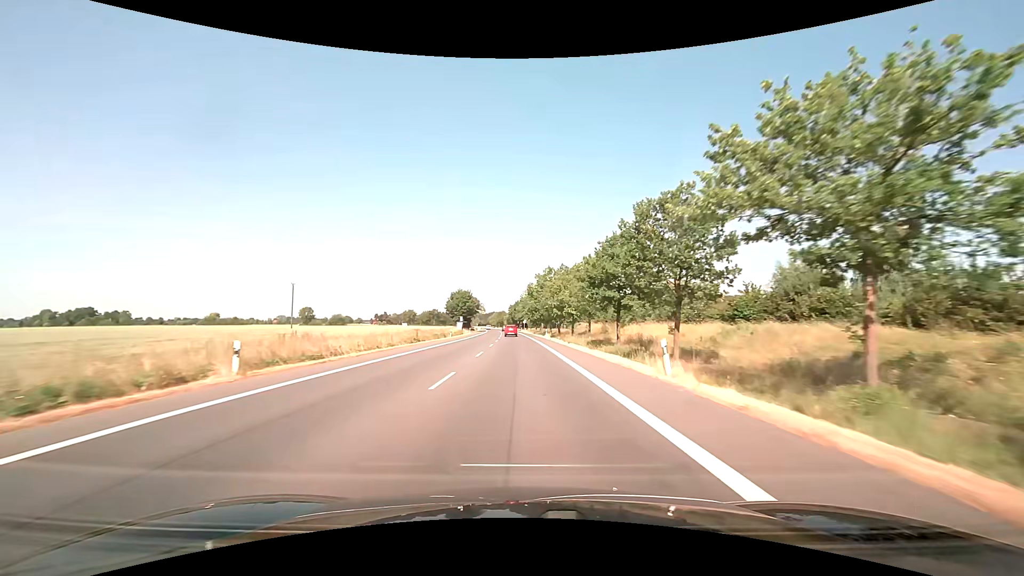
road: primary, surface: asphalt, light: Day
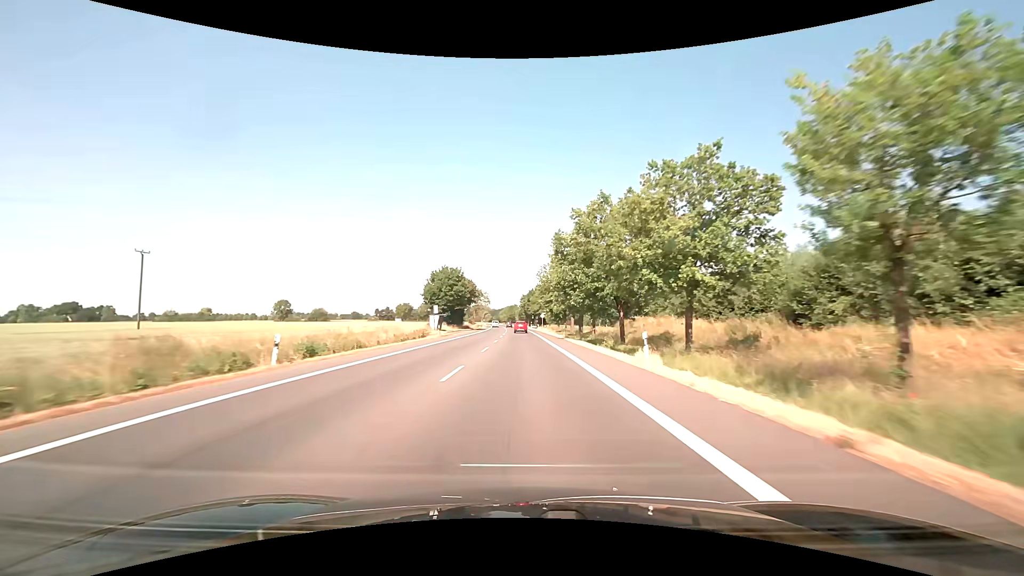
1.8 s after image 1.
(-0.6, +47.5) m; -2°
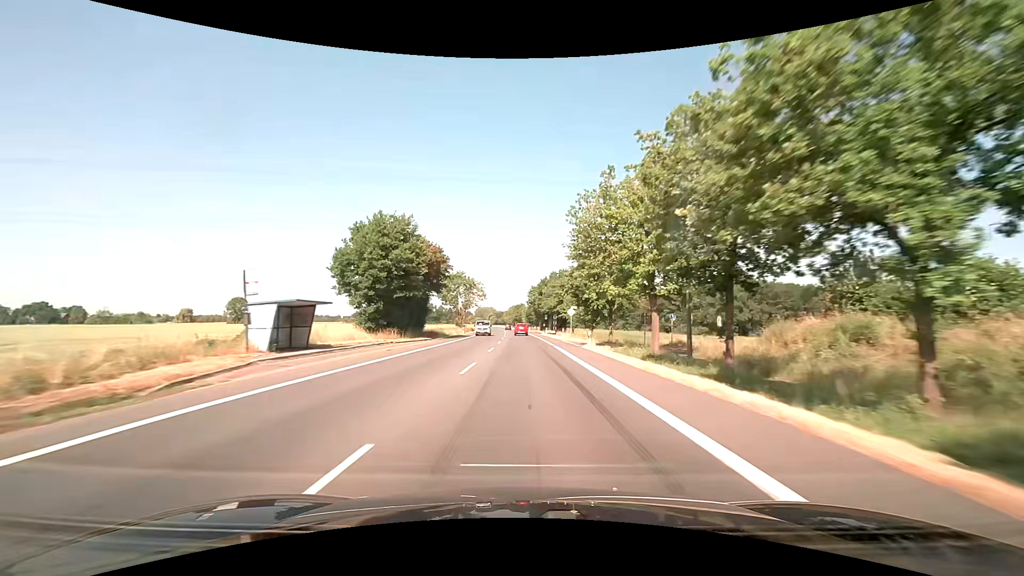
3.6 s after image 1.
(-0.4, +45.8) m; -1°
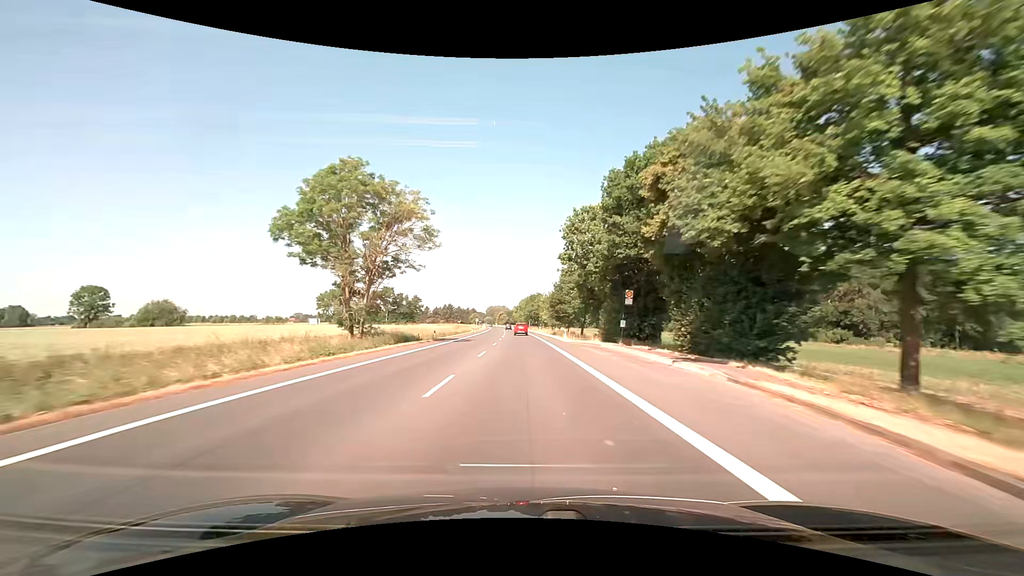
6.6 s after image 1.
(-0.9, +76.7) m; -2°
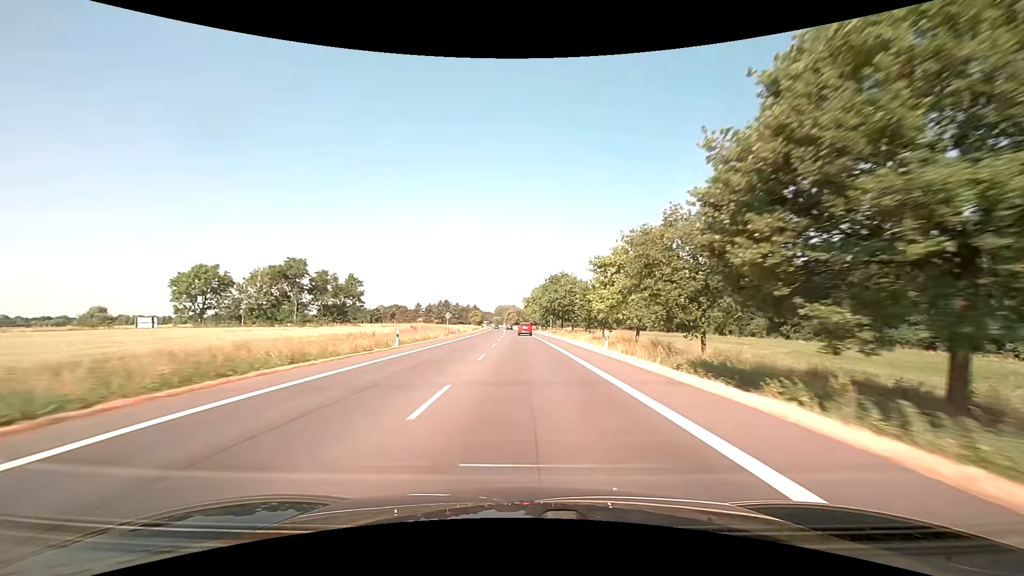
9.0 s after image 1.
(-0.8, +62.4) m; -1°
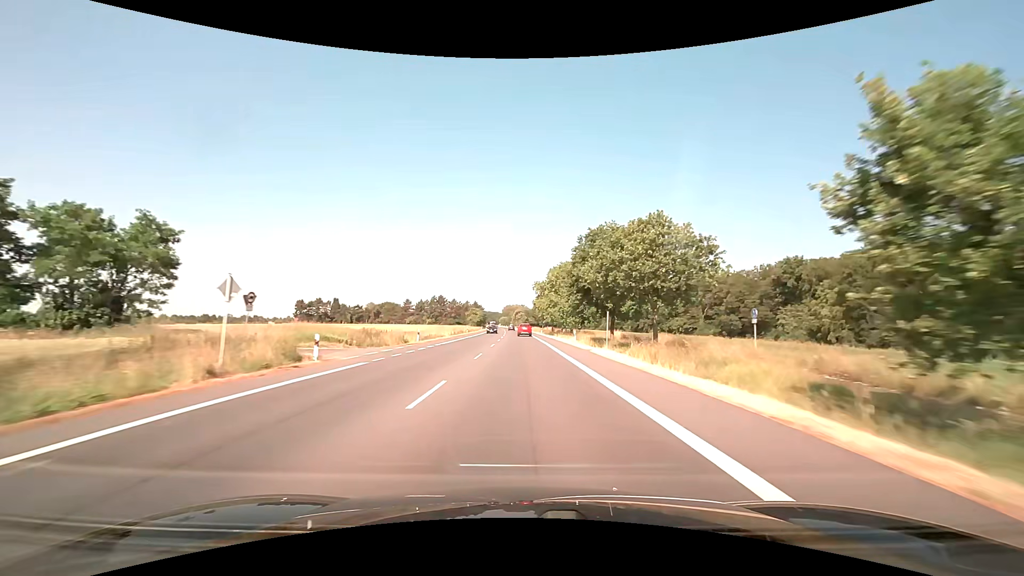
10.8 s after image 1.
(-0.4, +47.1) m; -1°
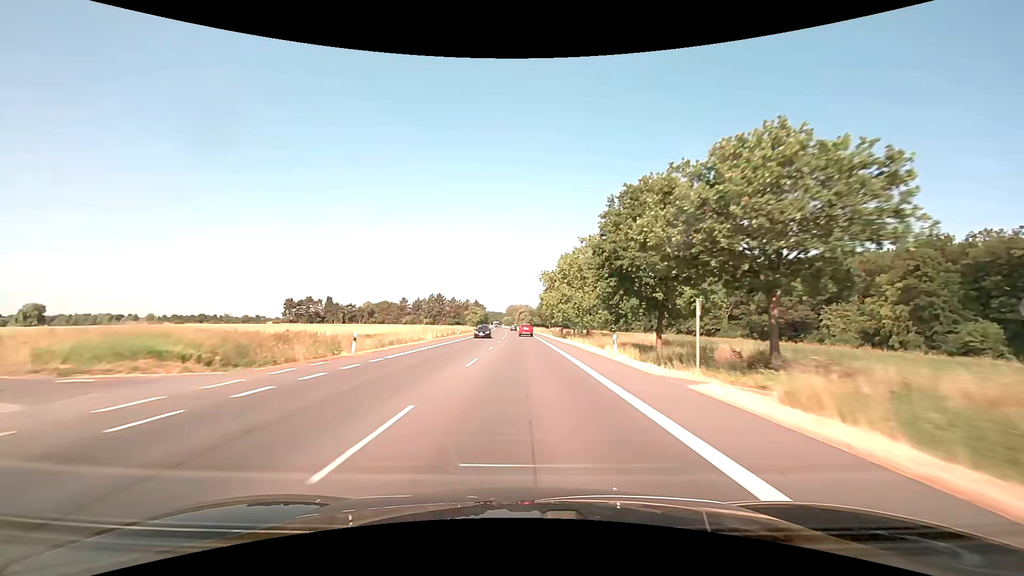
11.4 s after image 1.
(-0.1, +15.8) m; 0°
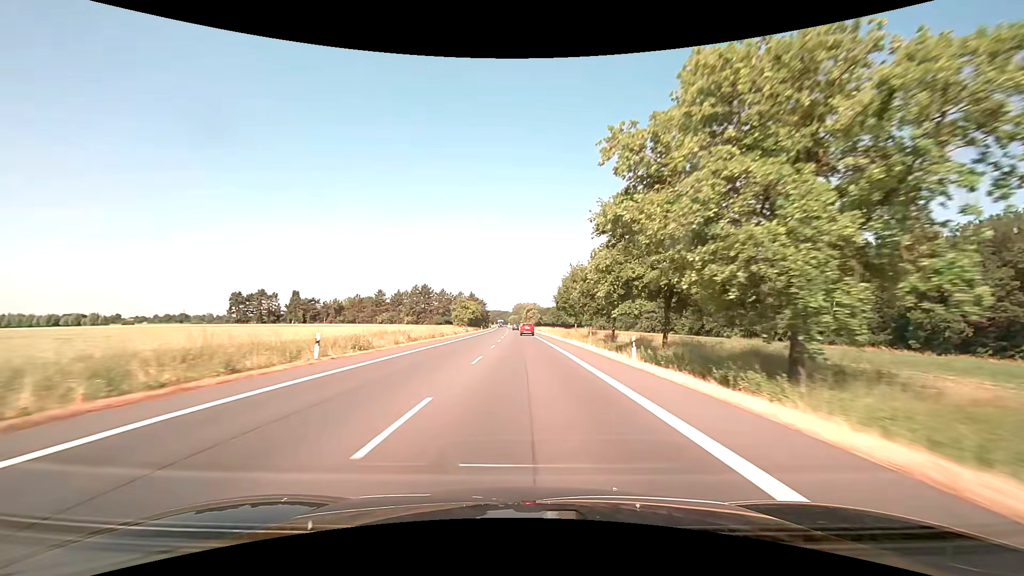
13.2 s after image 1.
(-0.4, +47.4) m; -1°
(0, +10) (0, +20) (0, +30) (0, +40) (0, +50) (0, +60) (-1, +70) (-1, +80) (-1, +90) (-1, +100) m
